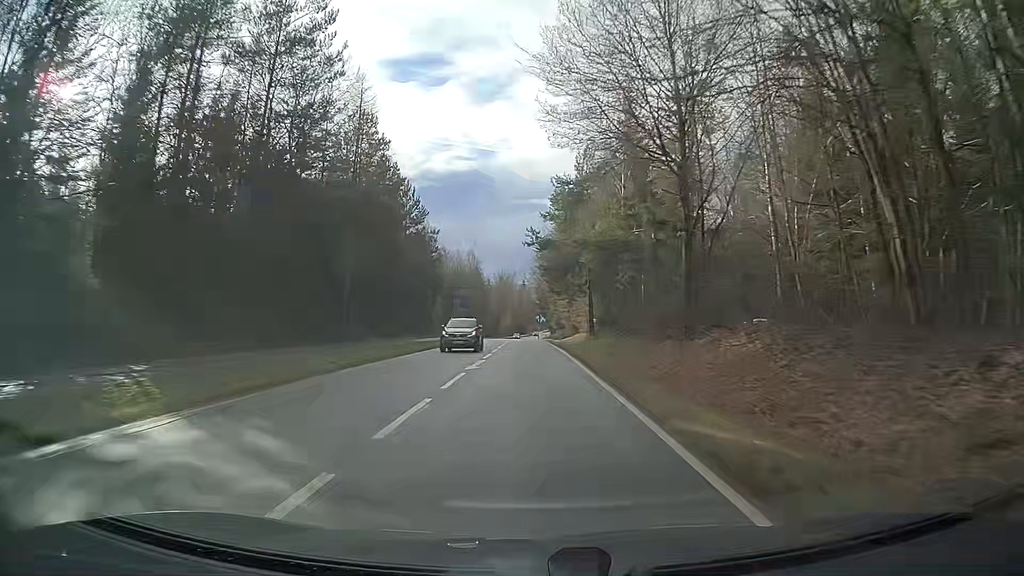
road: tertiary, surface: asphalt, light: Day
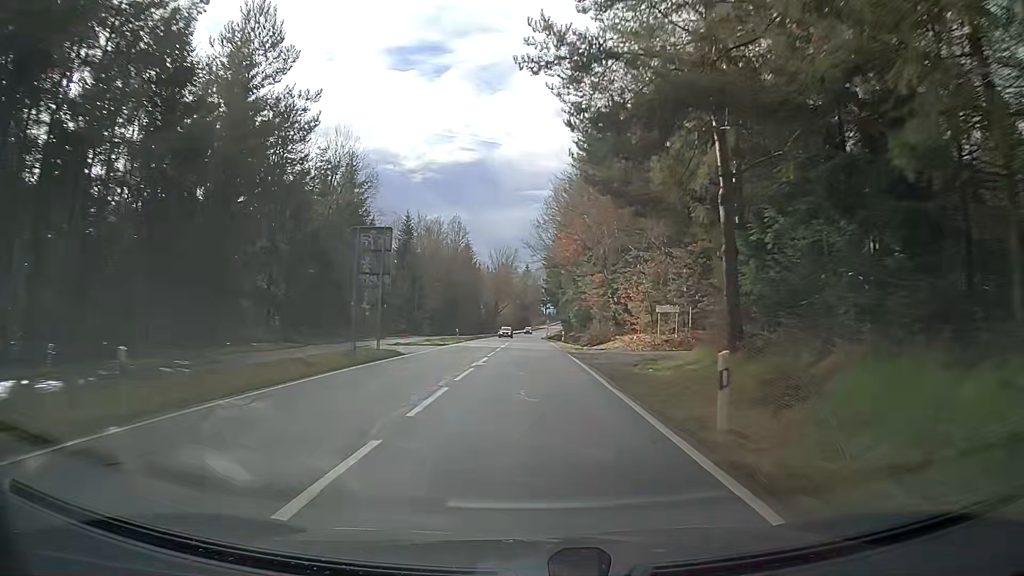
(-0.4, +41.0) m; 0°
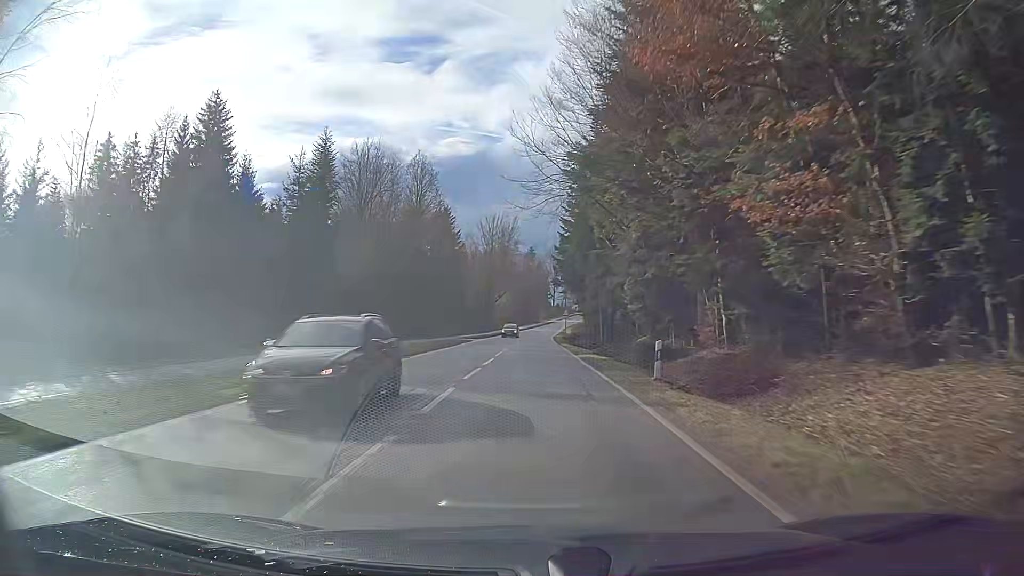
(-0.1, +41.8) m; 0°
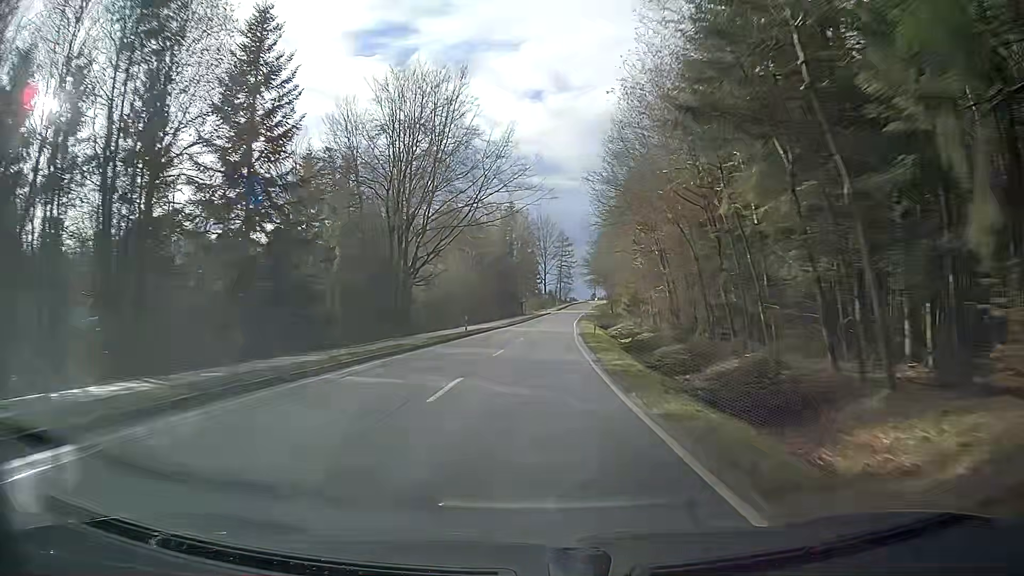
(+0.7, +71.4) m; +1°
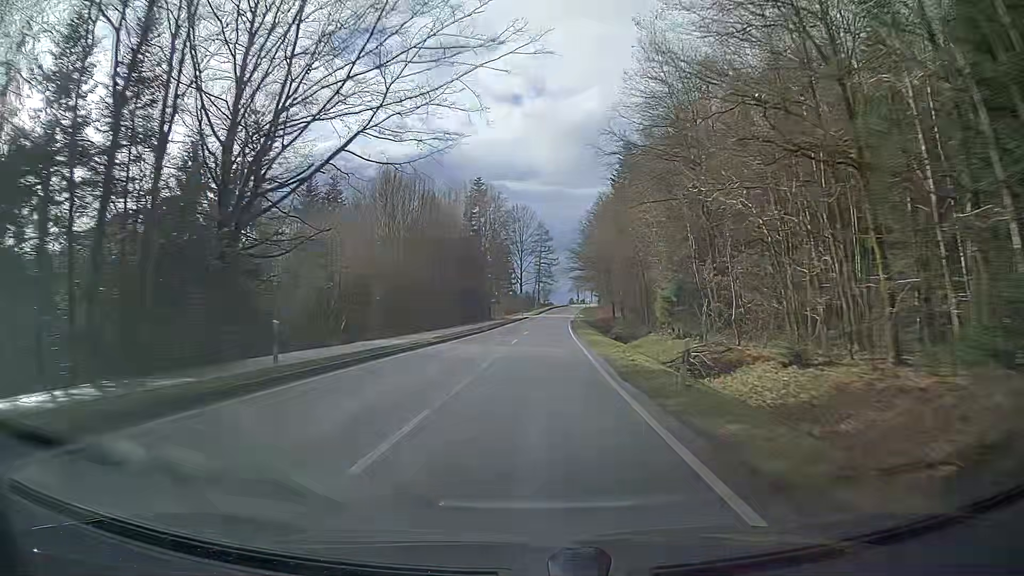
(+0.5, +29.2) m; +2°
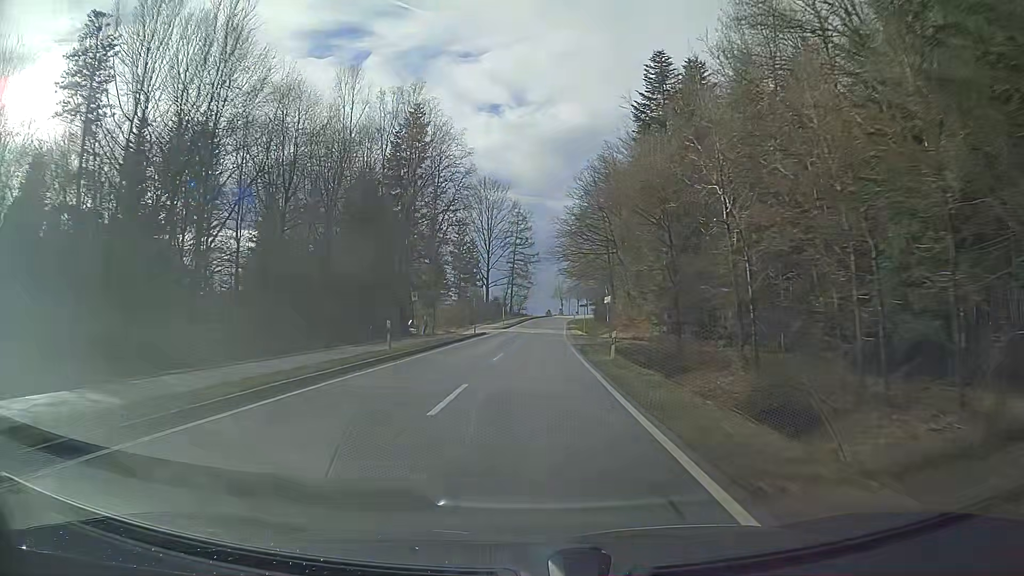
(+1.0, +44.3) m; +2°
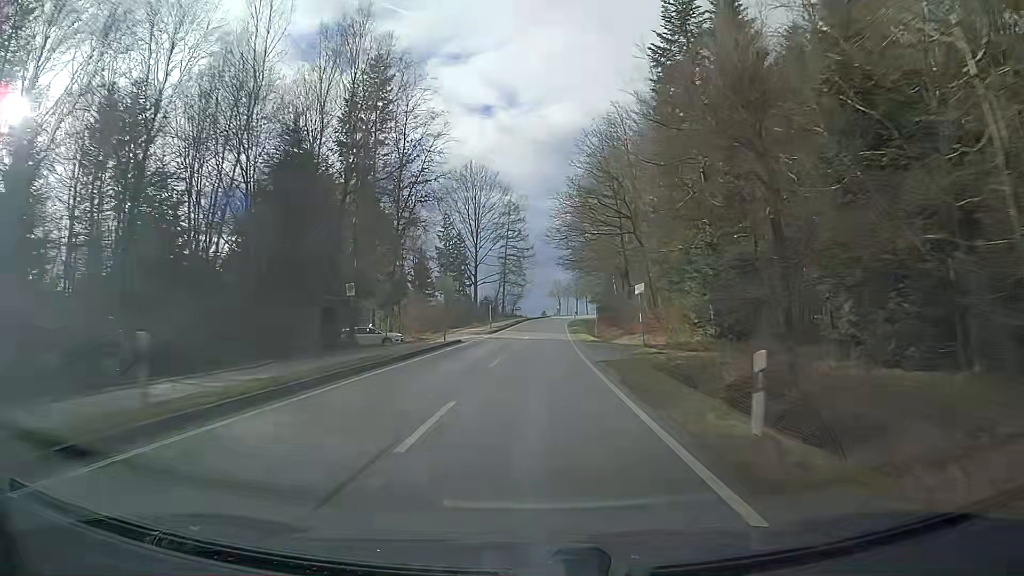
(+0.1, +14.9) m; +1°
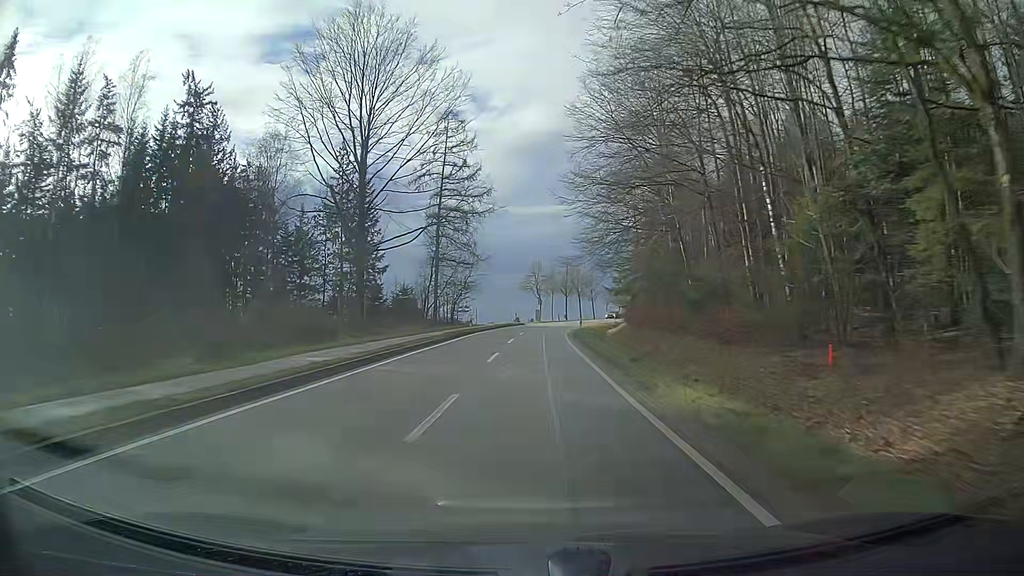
(+1.1, +59.8) m; +2°
